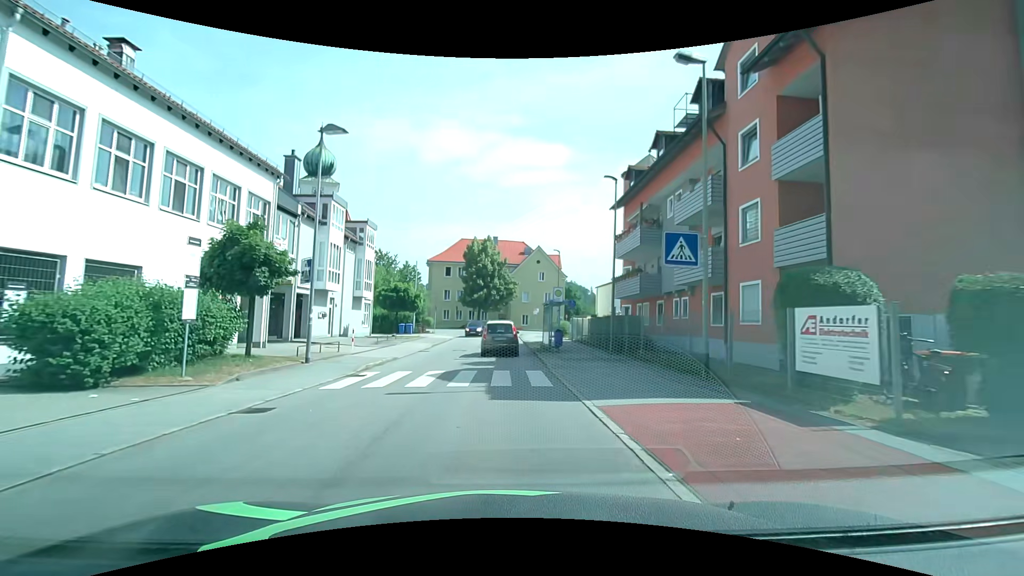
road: unclassified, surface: asphalt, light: Day
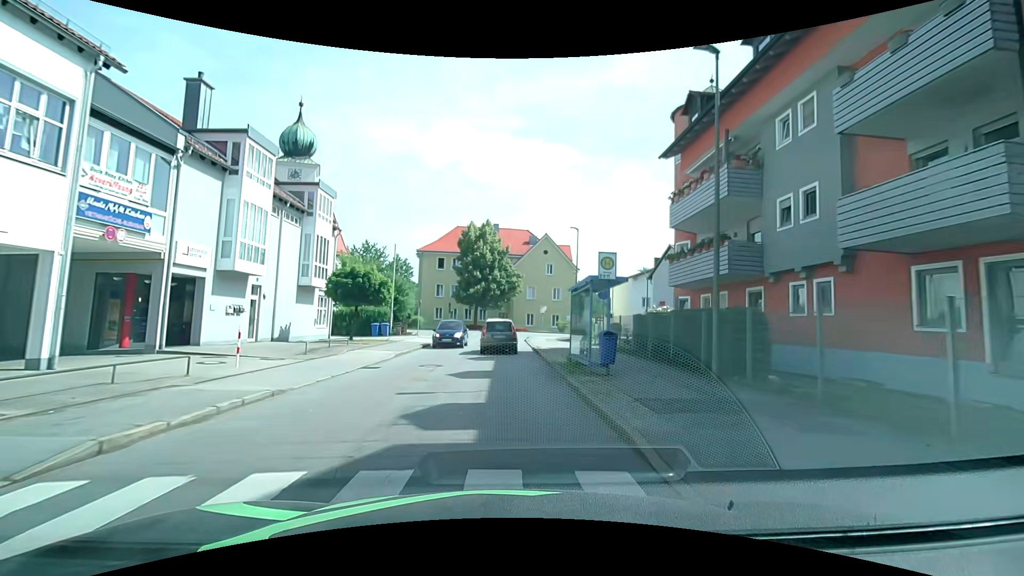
(0.0, +11.0) m; 0°
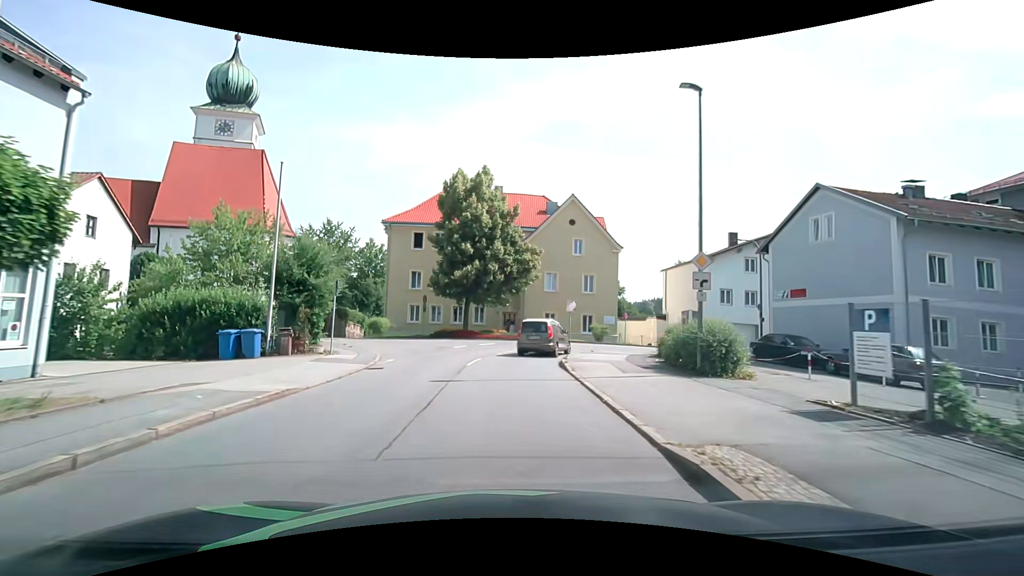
(-0.2, +21.9) m; -1°
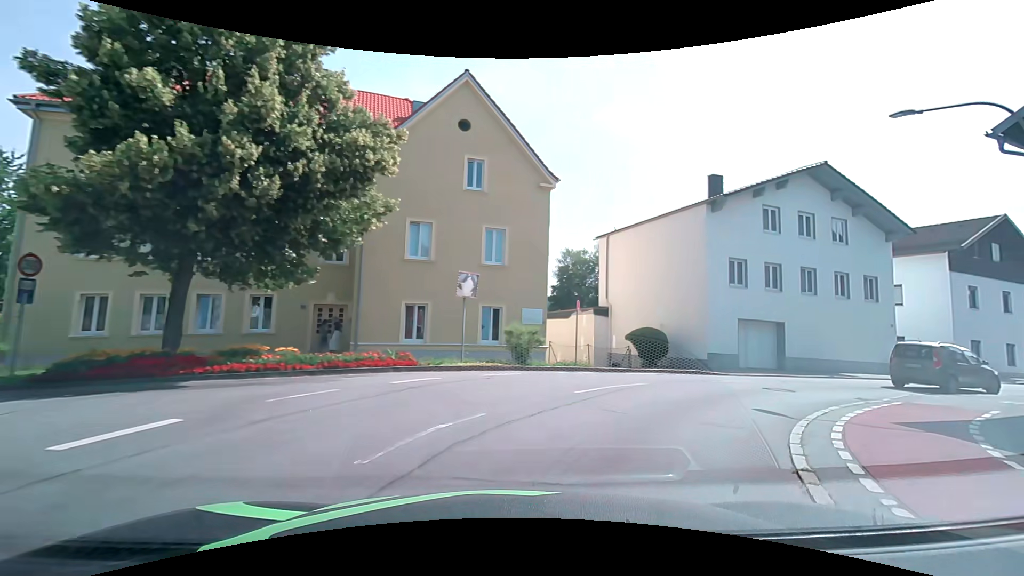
(+1.2, +22.7) m; +17°
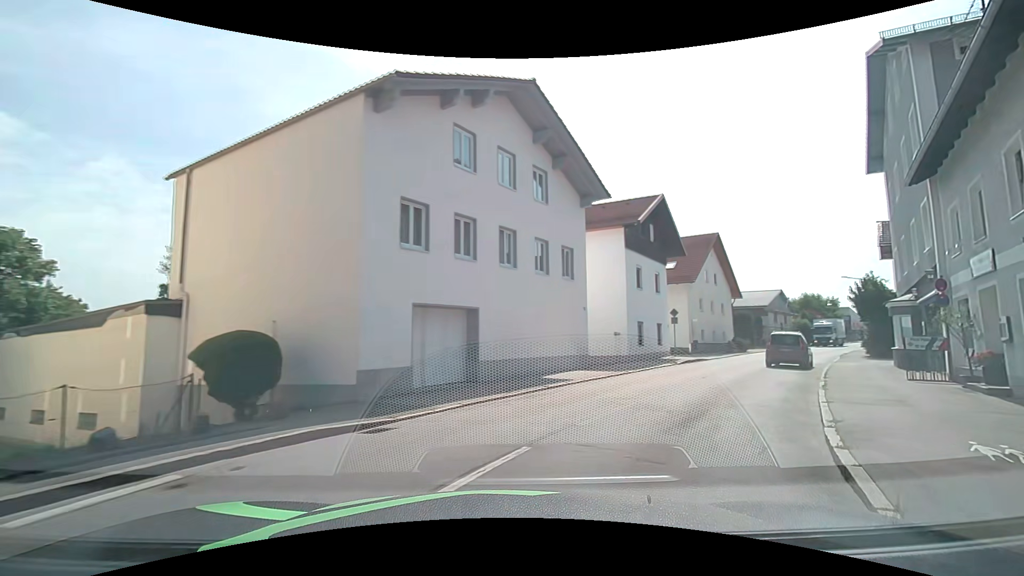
(+3.7, +11.7) m; +36°
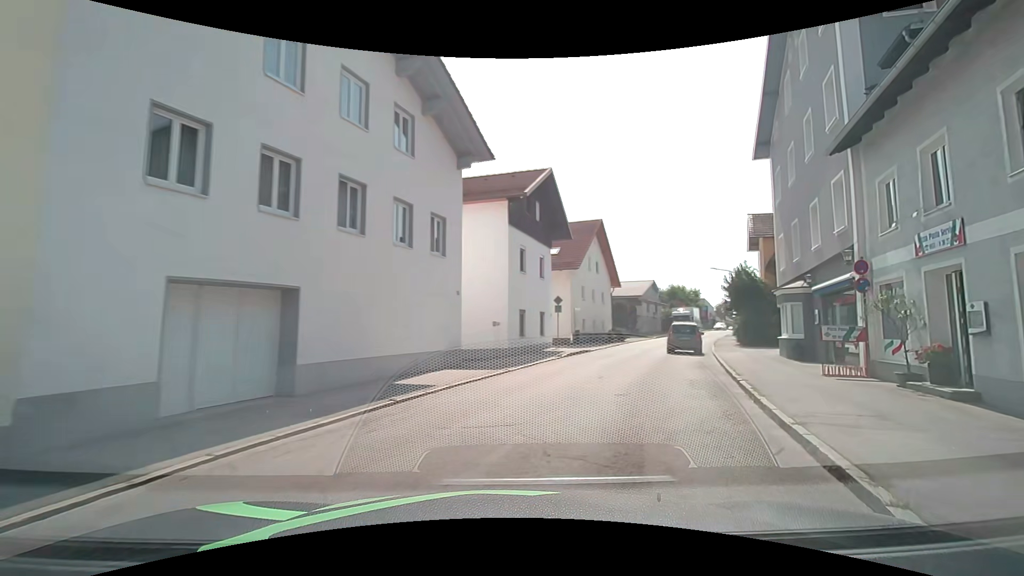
(+0.5, +4.3) m; +15°
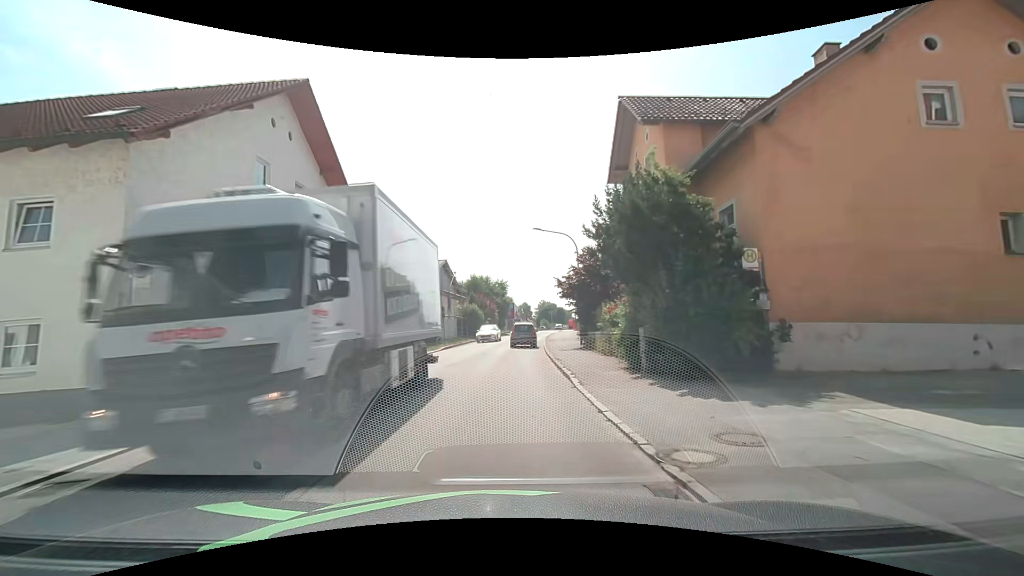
(+7.2, +24.5) m; +20°
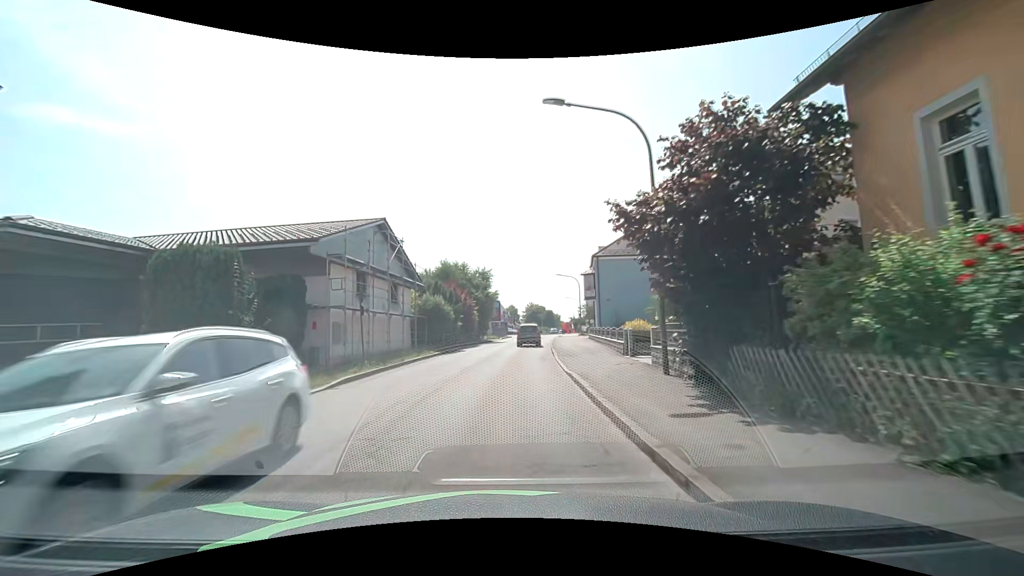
(+0.4, +18.3) m; +3°
(0, +10) (0, +20) (+1, +30) (+1, +40) (+2, +50) (+3, +60) (+5, +70) (+6, +80) (+7, +90) (+8, +100) m
